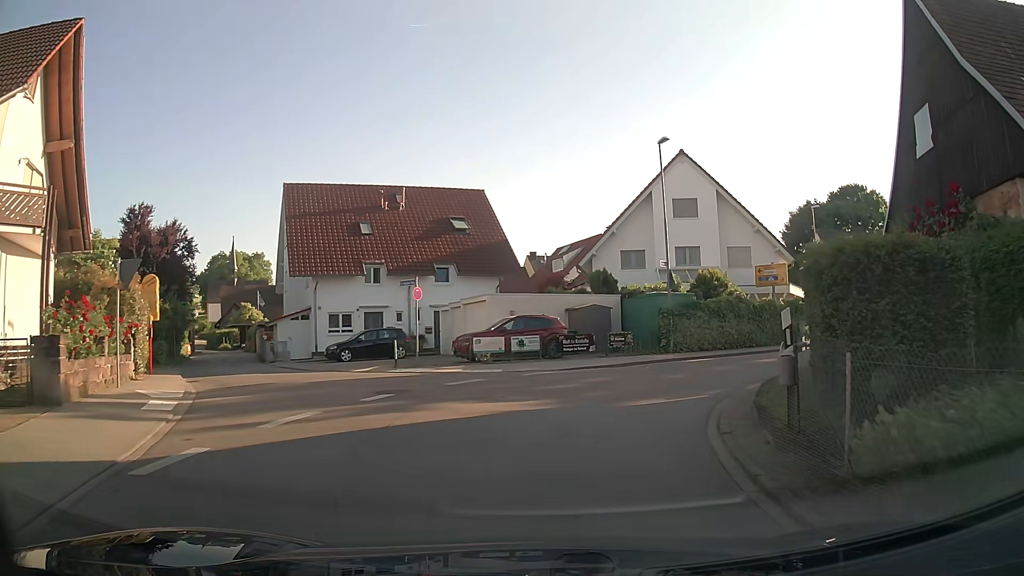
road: tertiary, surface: asphalt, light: Day
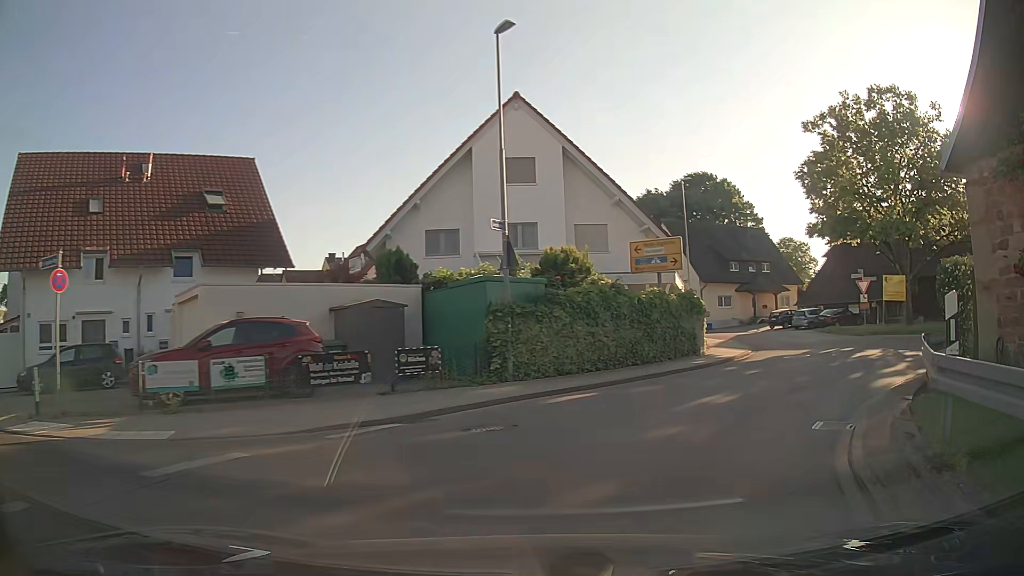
(+1.0, +10.9) m; +17°
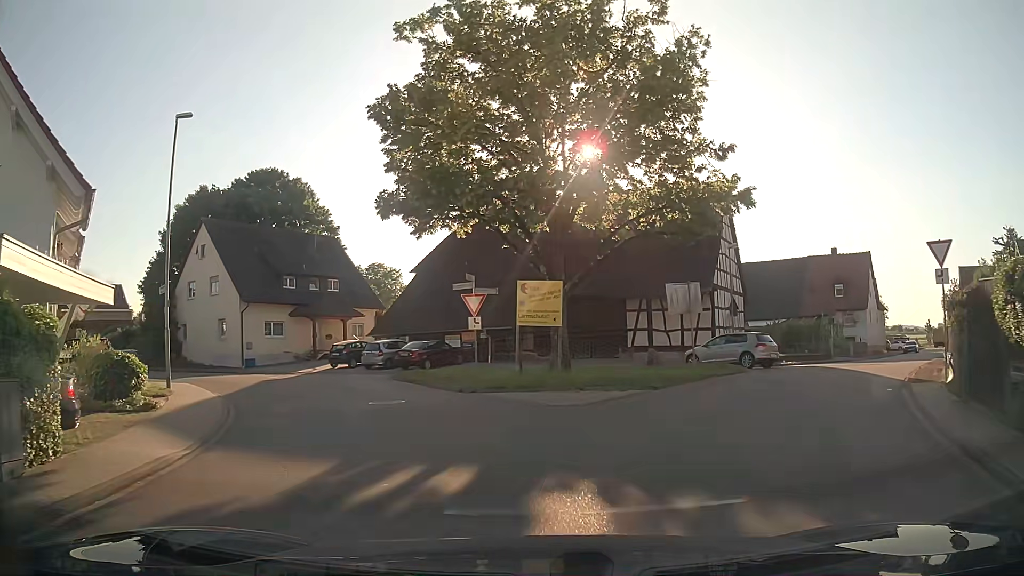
(+5.6, +14.3) m; +34°
(-1, +10) (-5, +19) (-10, +28) (-18, +34) (-27, +37) (-36, +42) (-45, +47) (-53, +52) (-62, +57) (-71, +62) m
